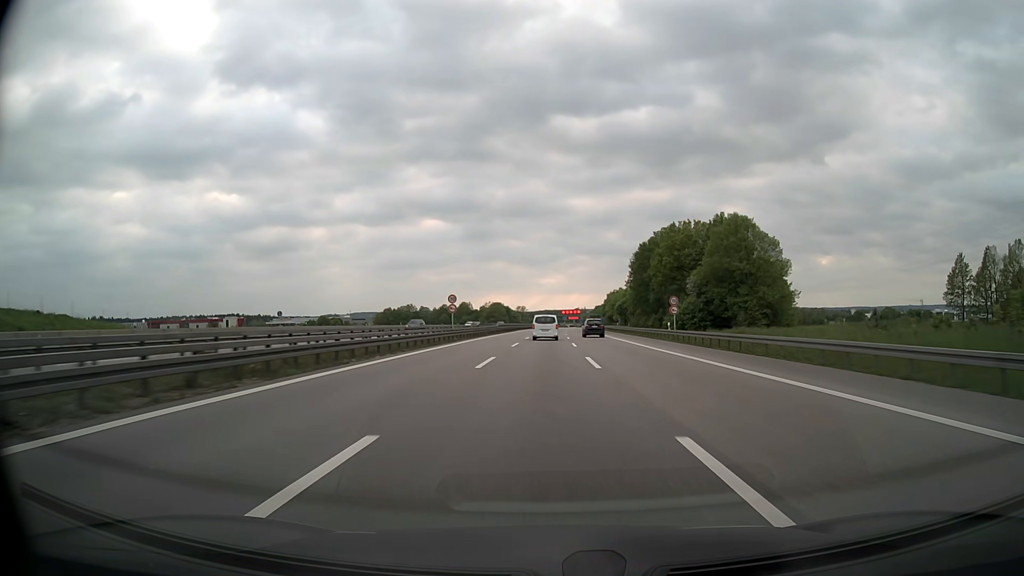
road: motorway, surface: asphalt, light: Day
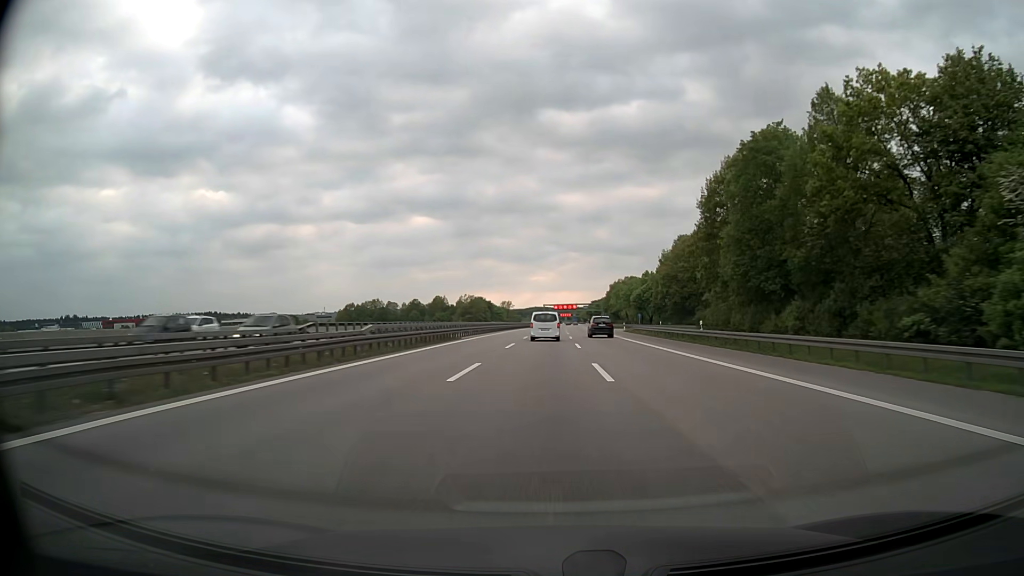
(+0.5, +59.0) m; +1°
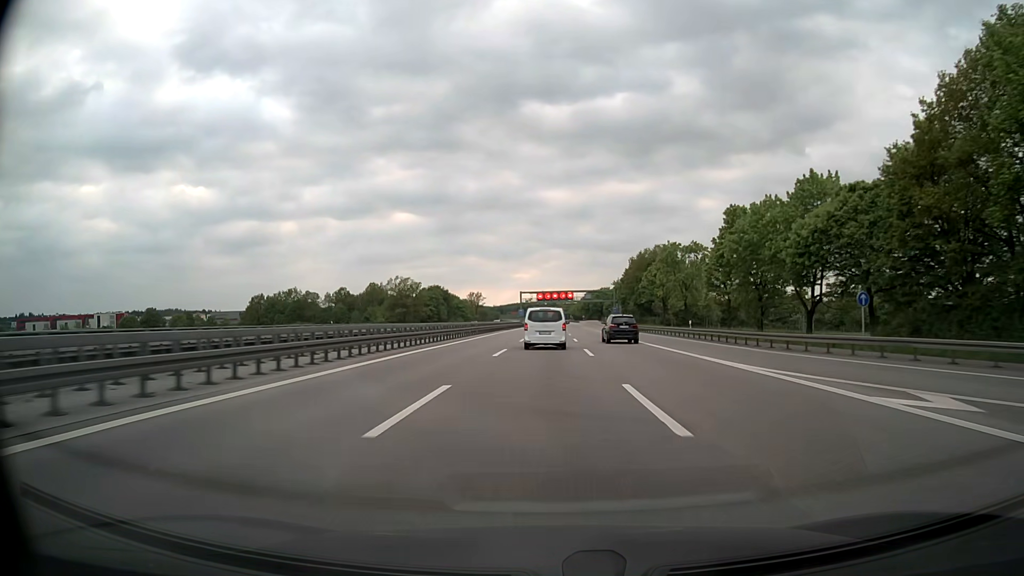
(+1.0, +98.0) m; +1°
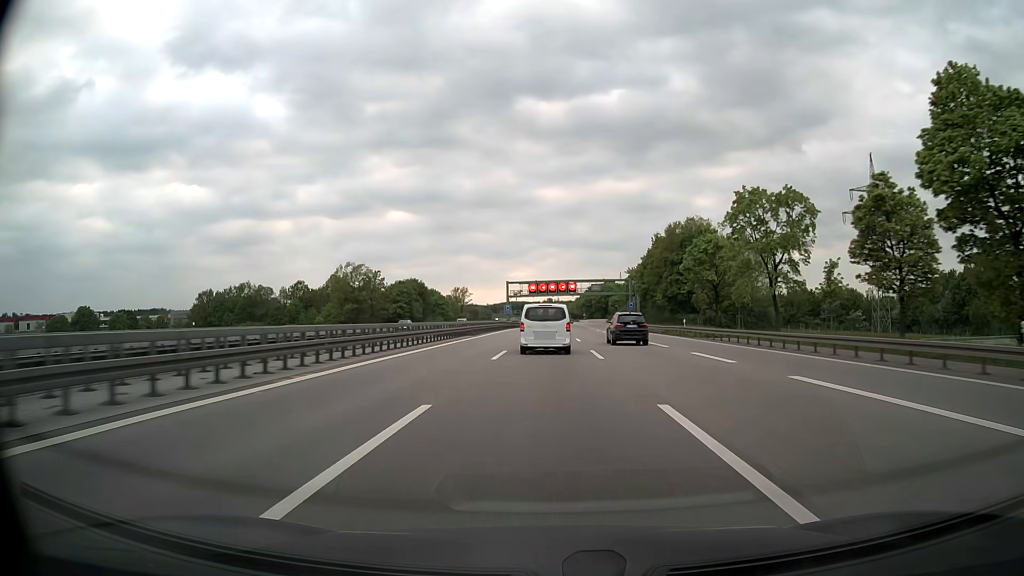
(+0.1, +38.4) m; 0°
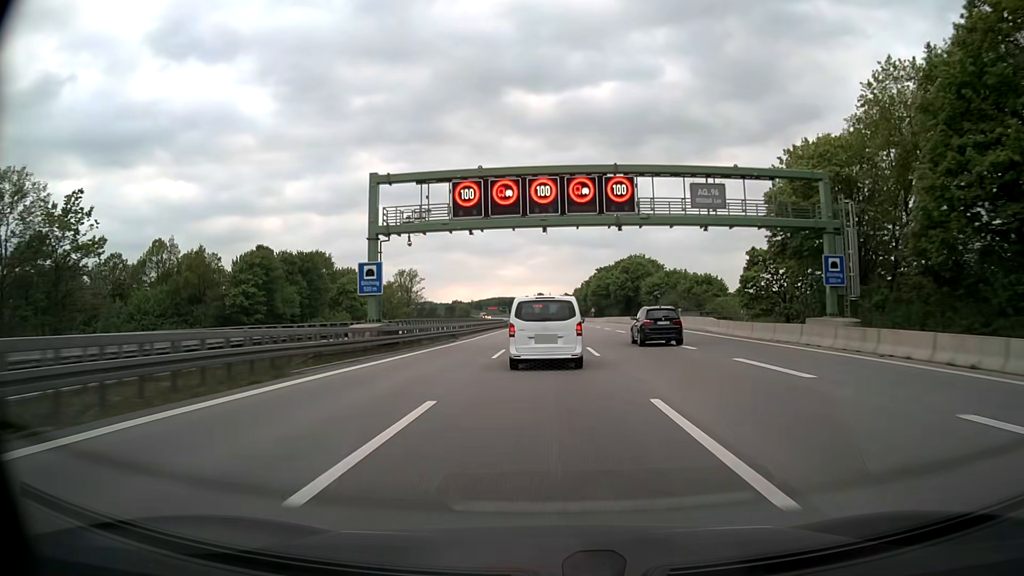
(+0.6, +90.4) m; +1°
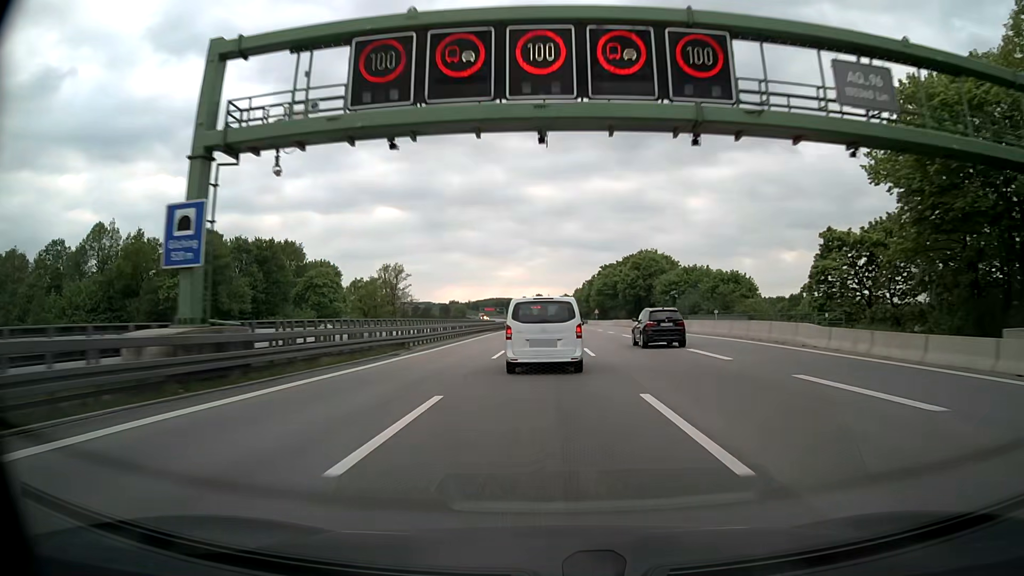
(0.0, +17.2) m; 0°
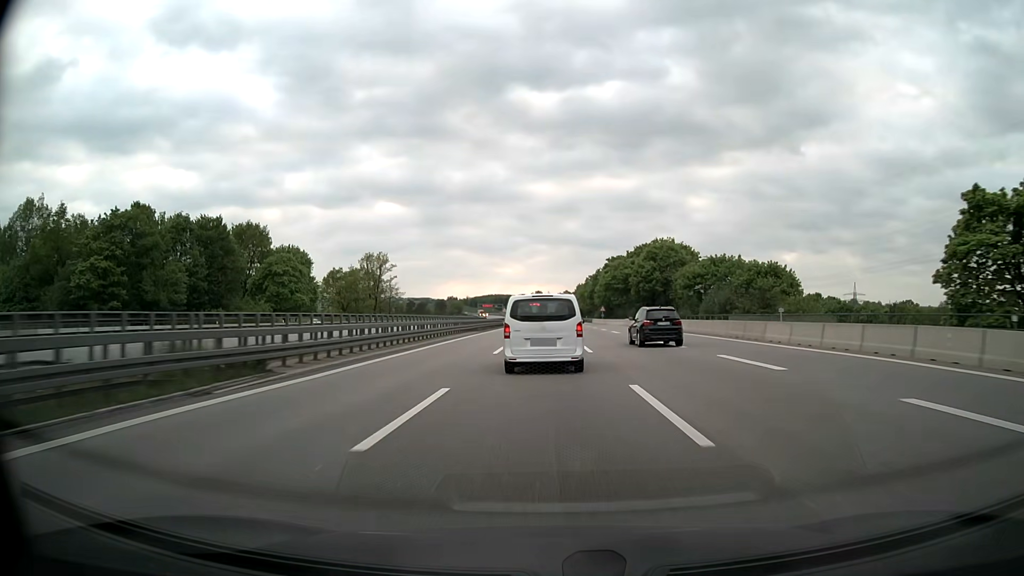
(0.0, +17.0) m; 0°
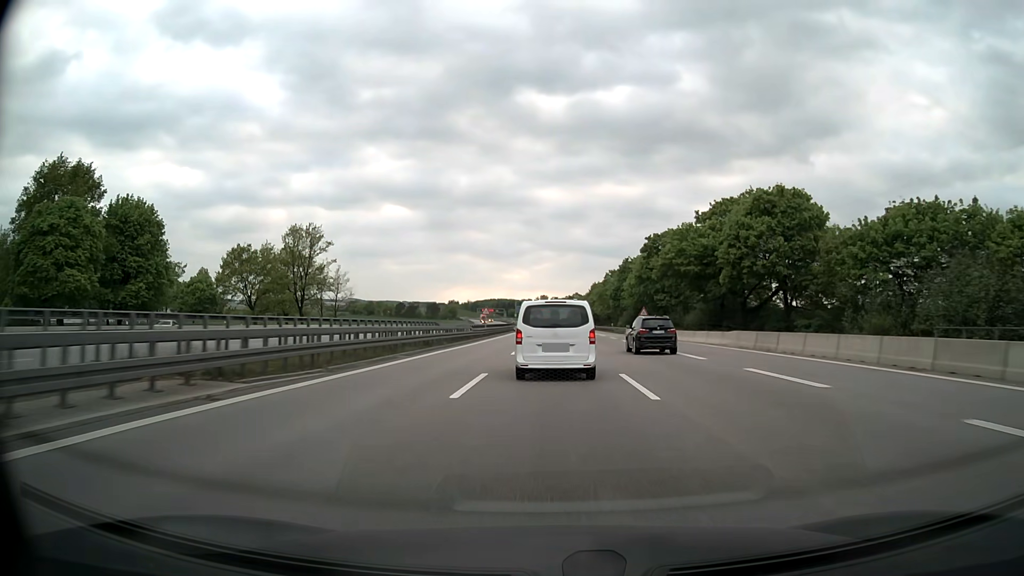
(-0.2, +49.8) m; 0°
(0, +10) (0, +20) (0, +30) (0, +40) (0, +50) (0, +60) (0, +70) (0, +80) (0, +90) (0, +100) m
